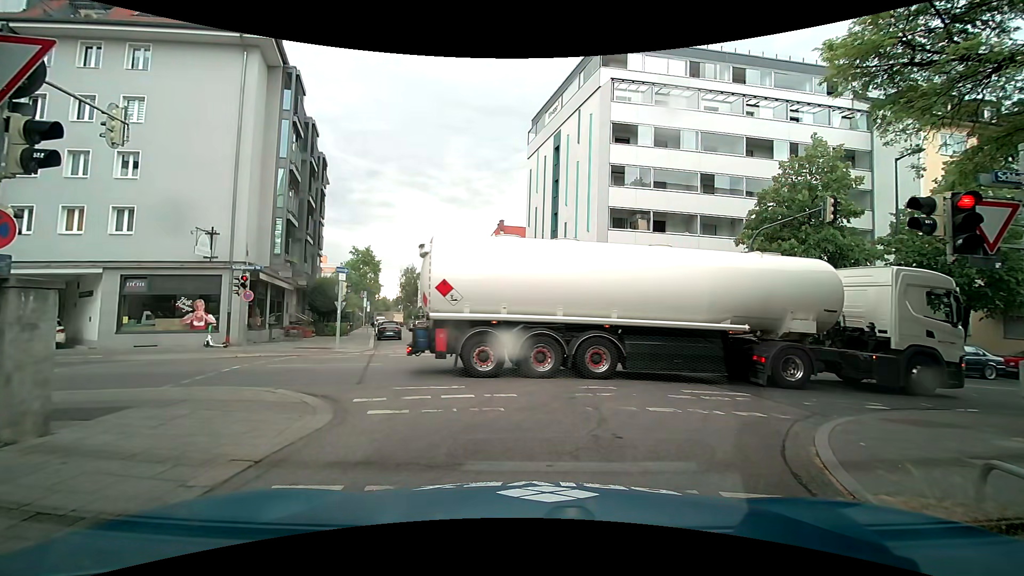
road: residential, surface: asphalt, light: Day
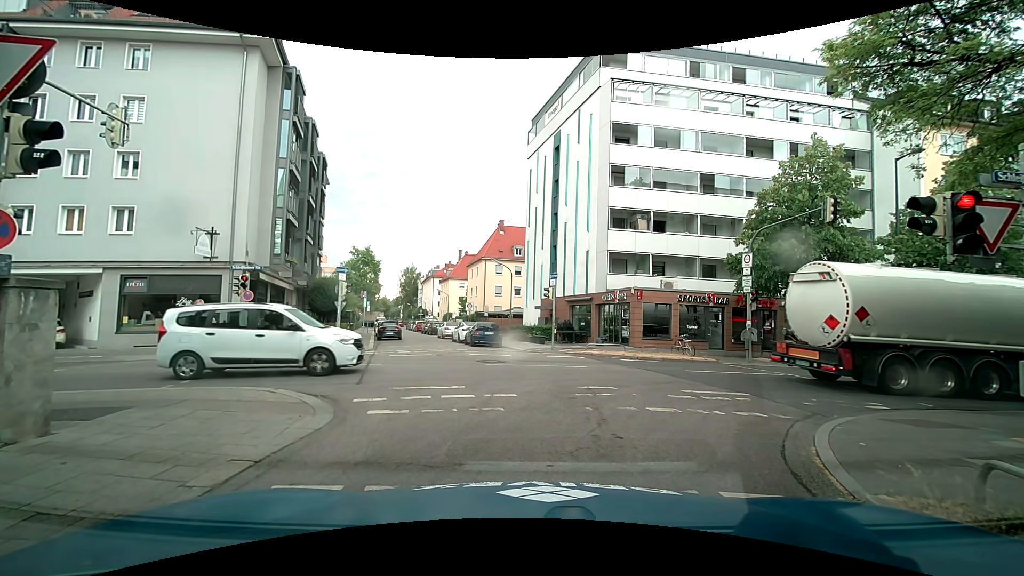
(0.0, 0.0) m; 0°
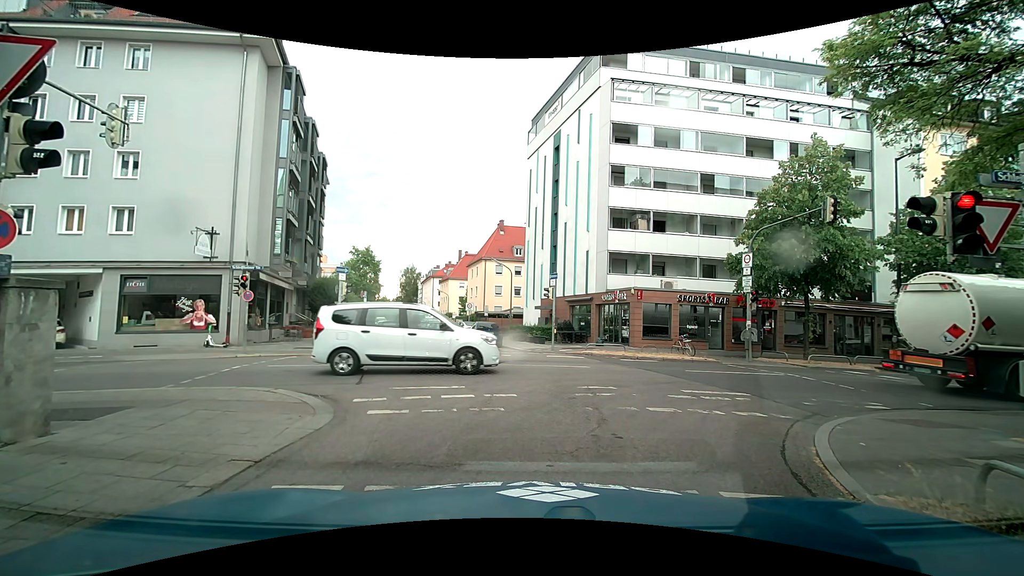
(0.0, 0.0) m; 0°
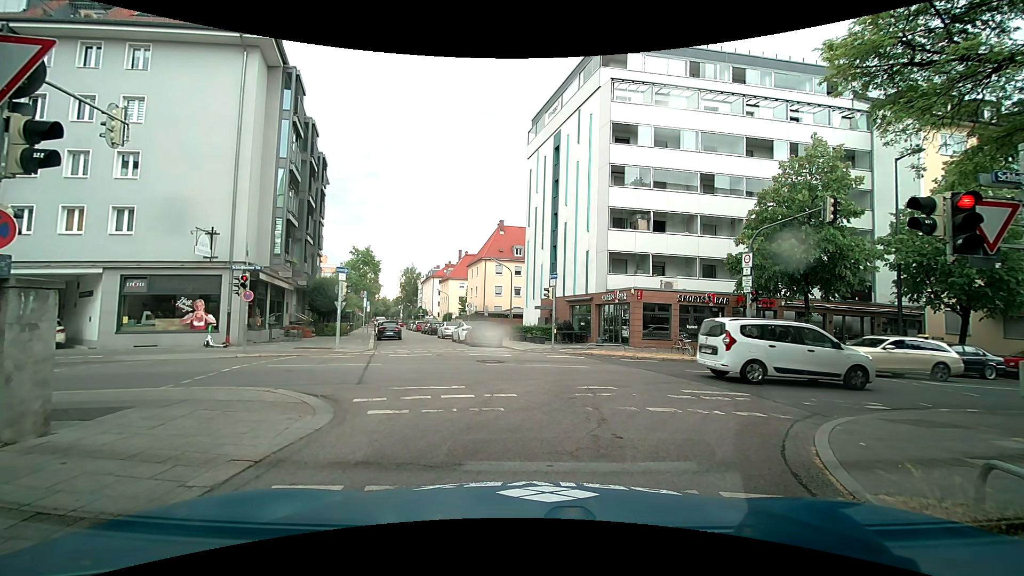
(0.0, 0.0) m; 0°
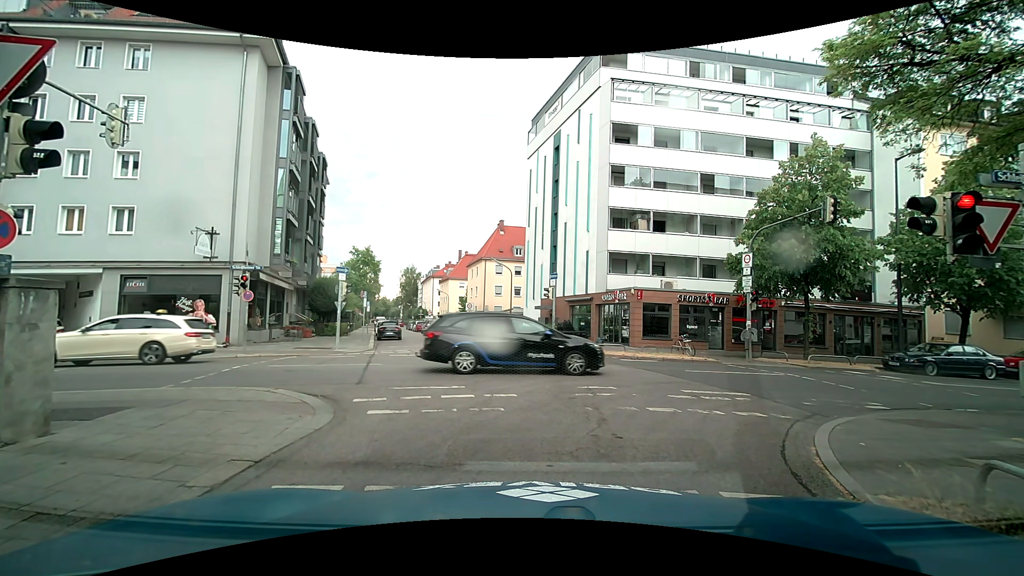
(0.0, 0.0) m; 0°
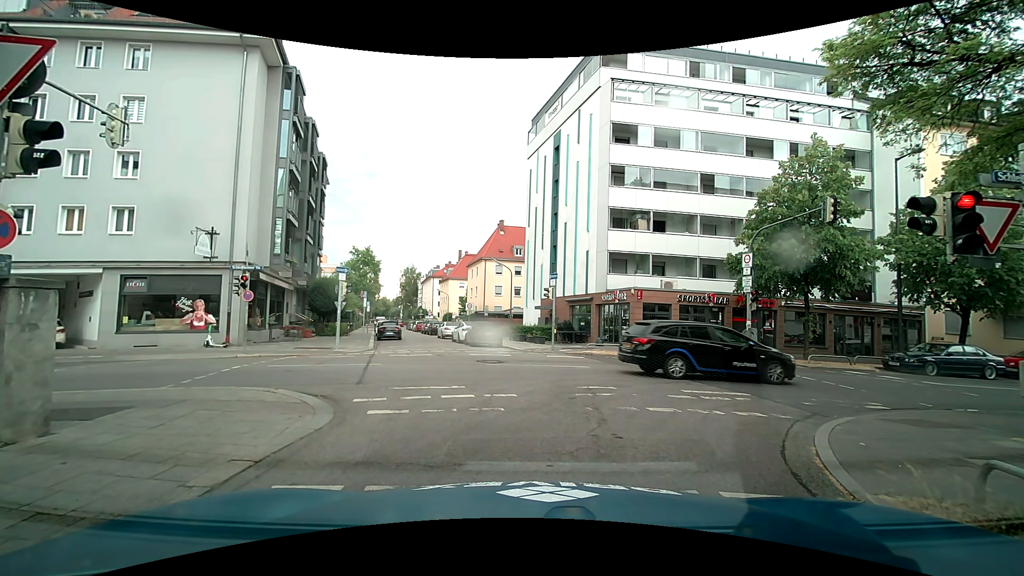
(0.0, 0.0) m; 0°
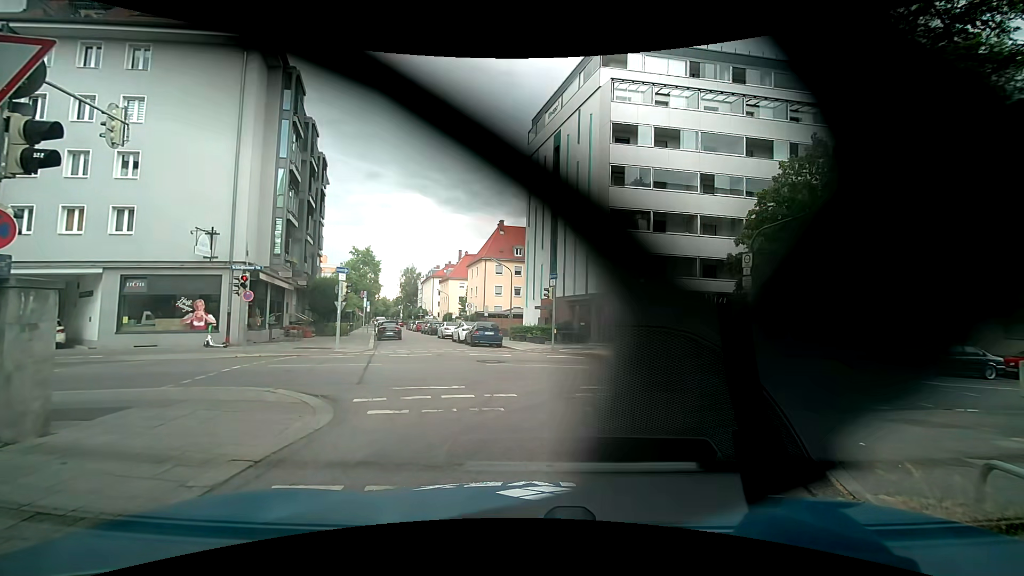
(0.0, 0.0) m; 0°
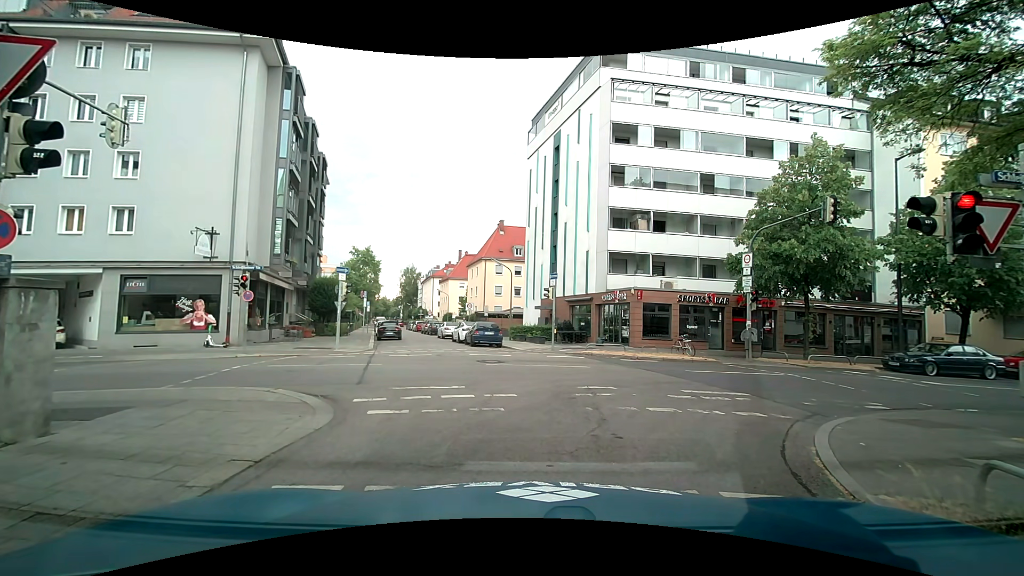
(0.0, 0.0) m; 0°
